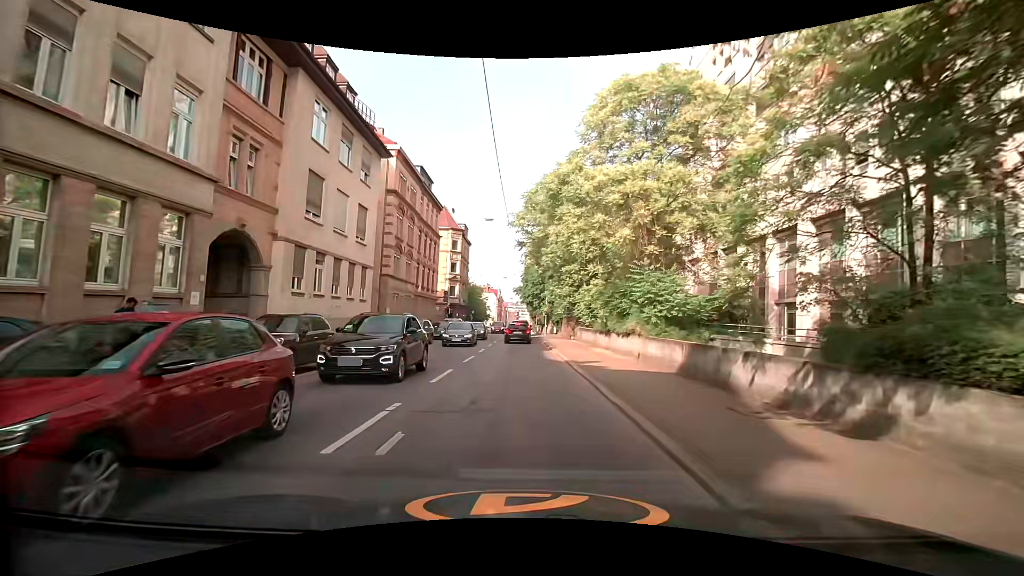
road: tertiary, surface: asphalt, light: Day
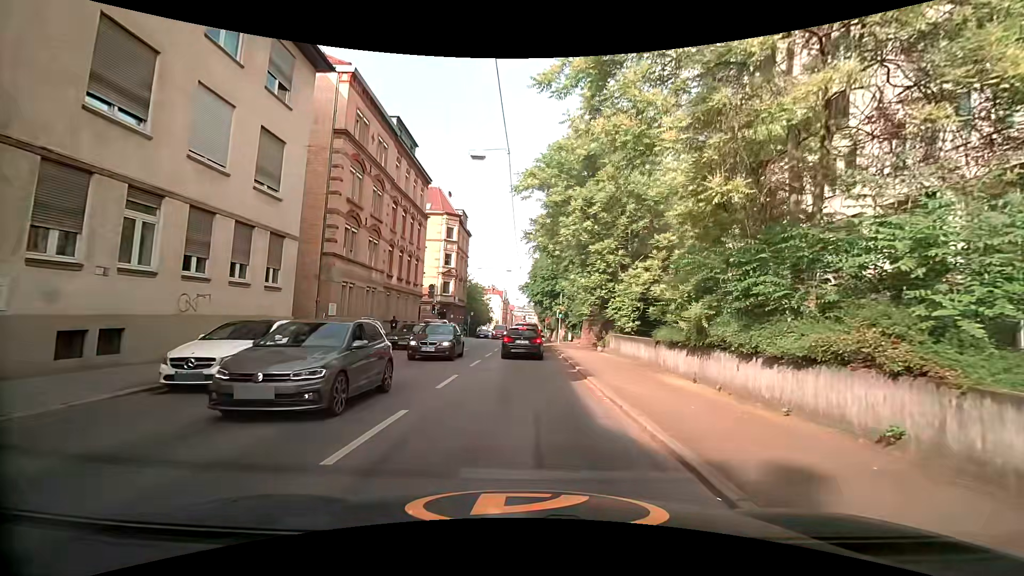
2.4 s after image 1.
(-0.3, +12.2) m; 0°
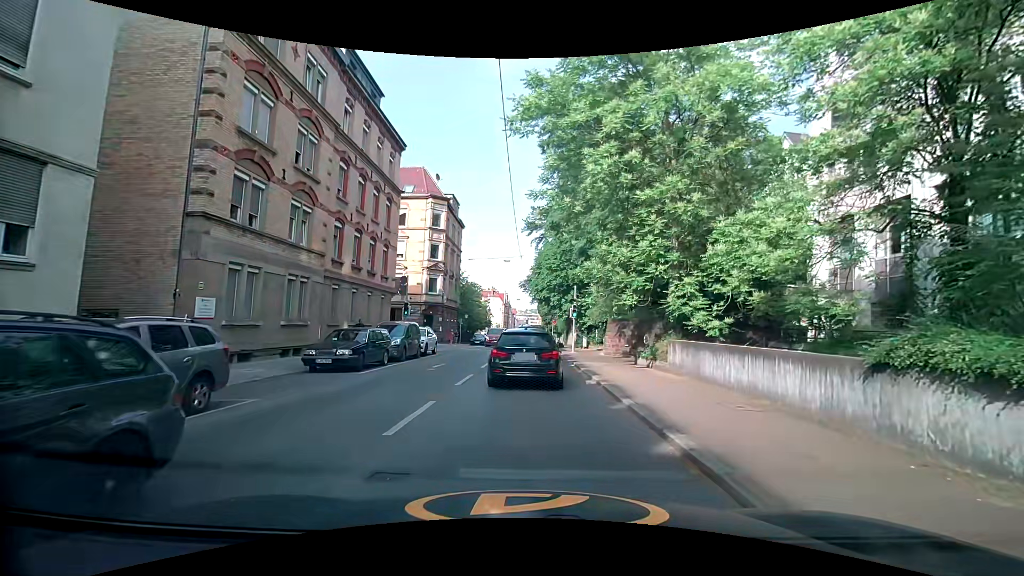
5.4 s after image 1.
(-0.1, +10.5) m; -2°
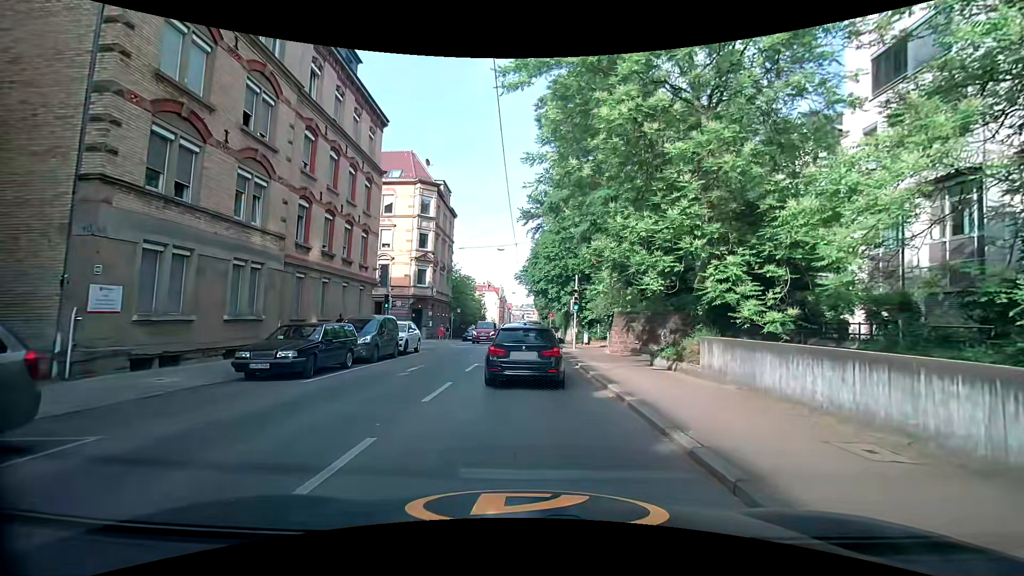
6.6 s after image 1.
(0.0, +3.5) m; +1°
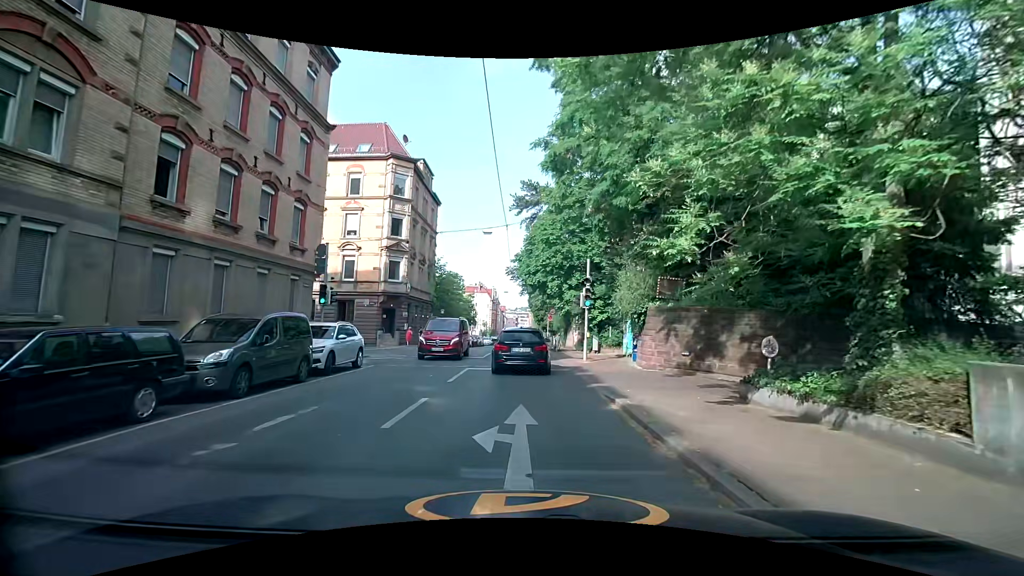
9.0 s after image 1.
(+0.1, +8.3) m; +2°
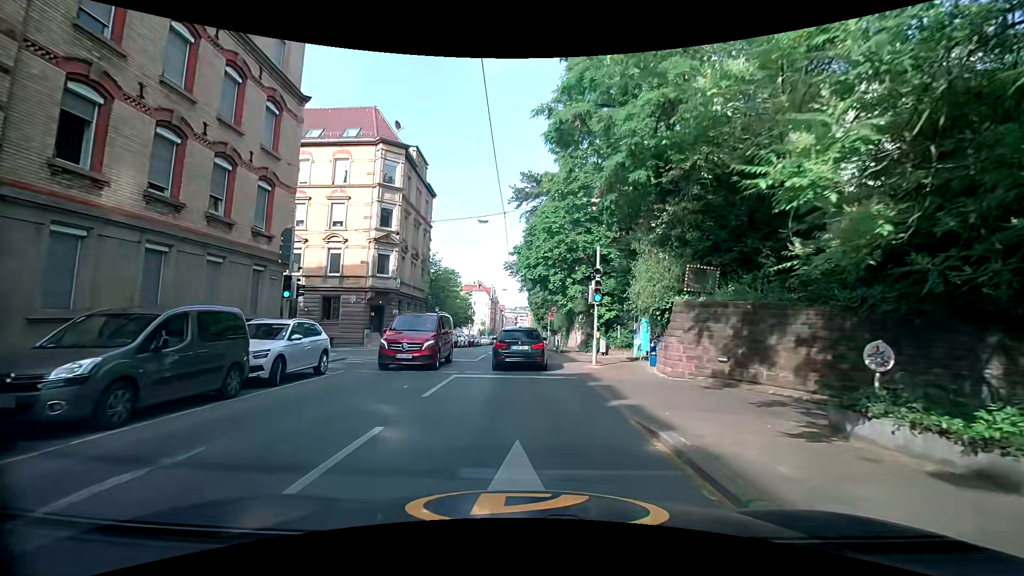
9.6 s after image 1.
(-0.1, +3.1) m; -2°
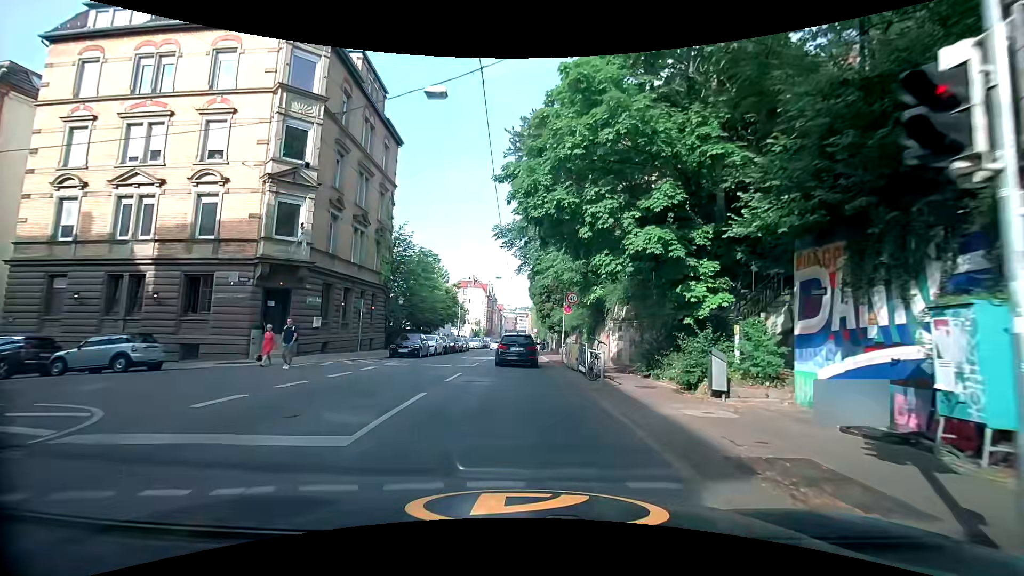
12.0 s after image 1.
(+0.2, +15.7) m; +1°
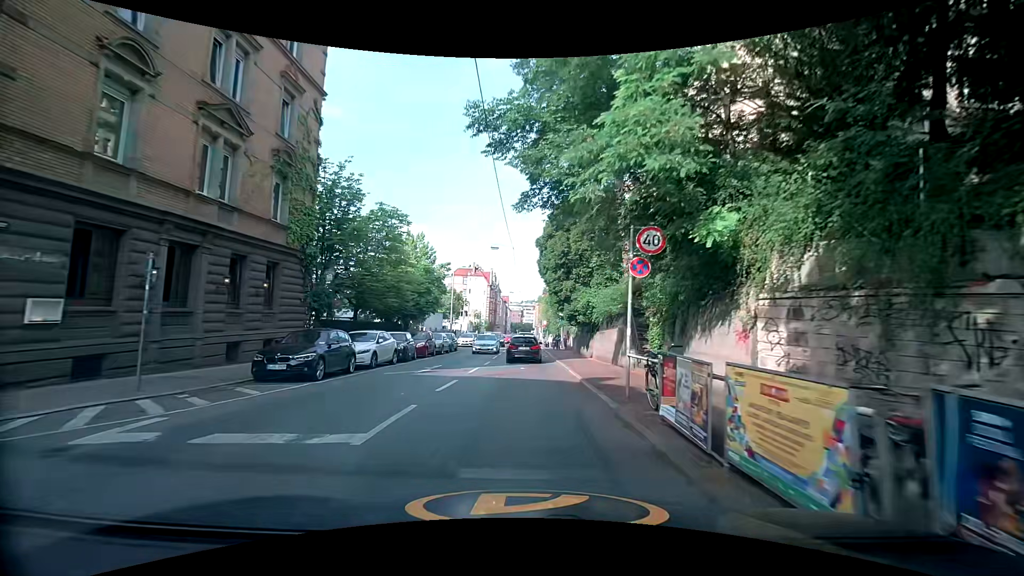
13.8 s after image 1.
(-0.2, +14.8) m; -2°
(0, +10) (0, +20) (0, +30) (+1, +40) (+1, +50) (+1, +60) (+1, +70) (+1, +80) (+1, +90) (+1, +100) m
